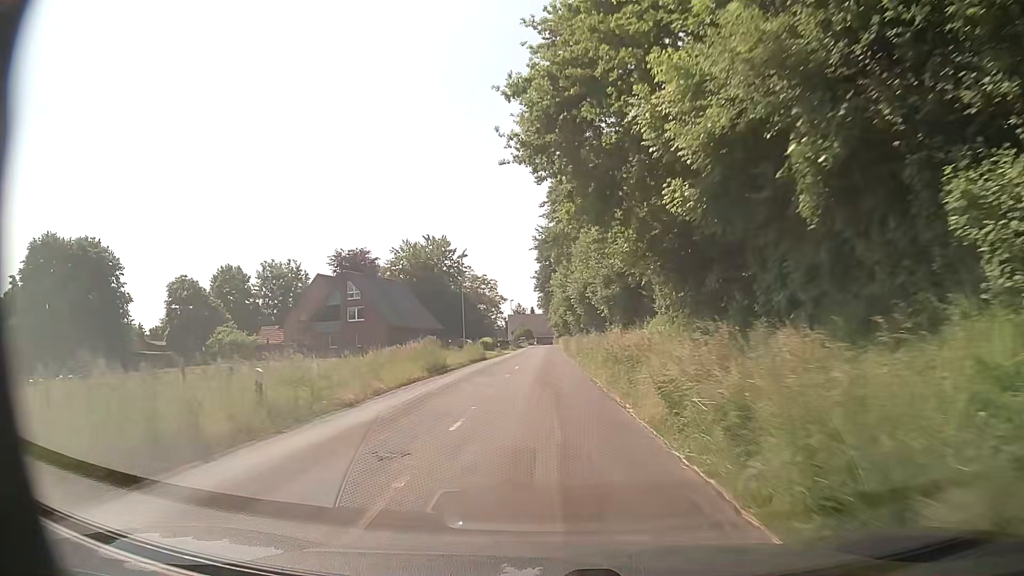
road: secondary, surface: asphalt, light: Day
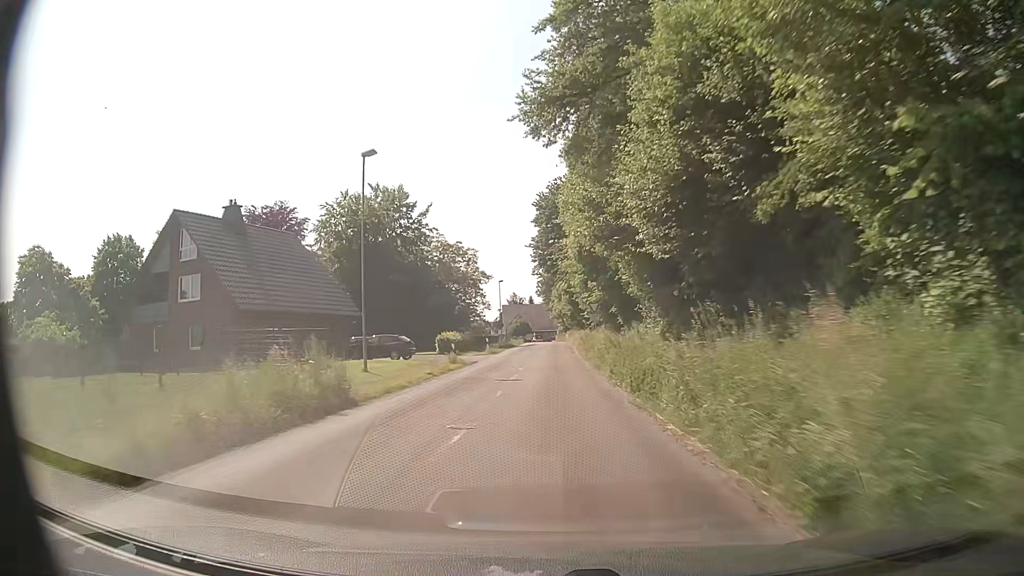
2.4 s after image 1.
(-0.3, +32.8) m; 0°
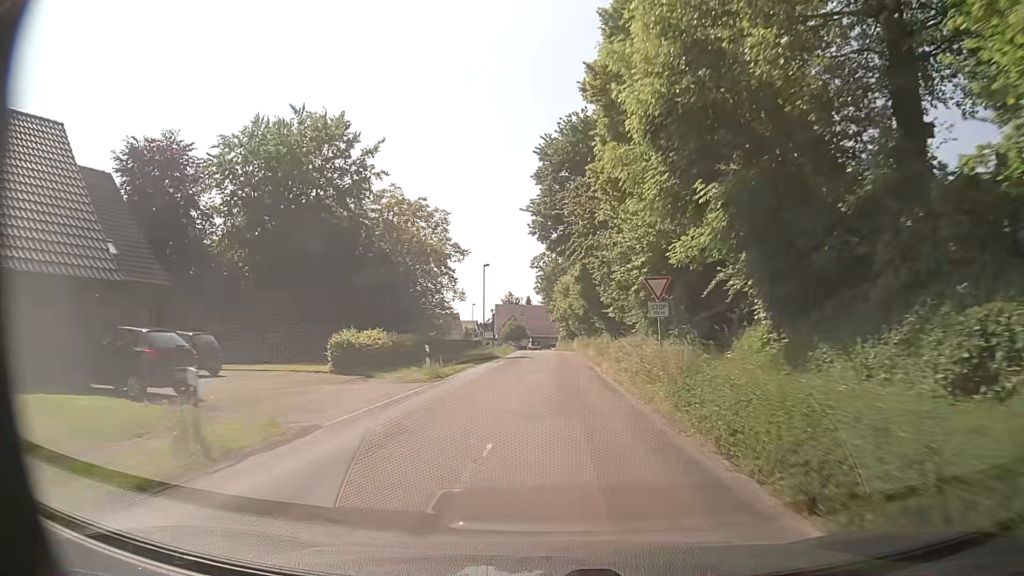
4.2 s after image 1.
(-0.3, +24.8) m; 0°
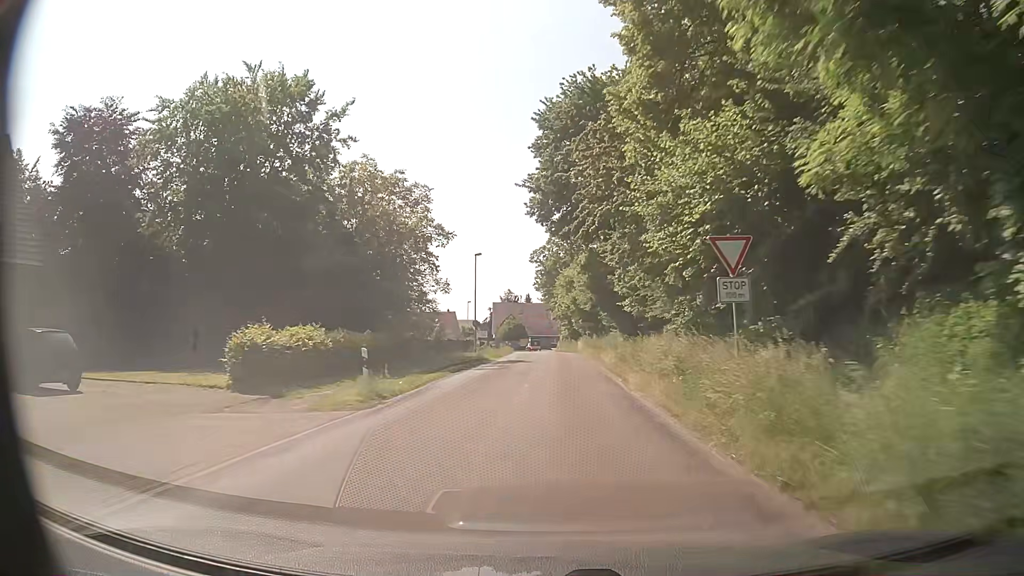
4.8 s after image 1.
(+0.1, +8.3) m; +1°
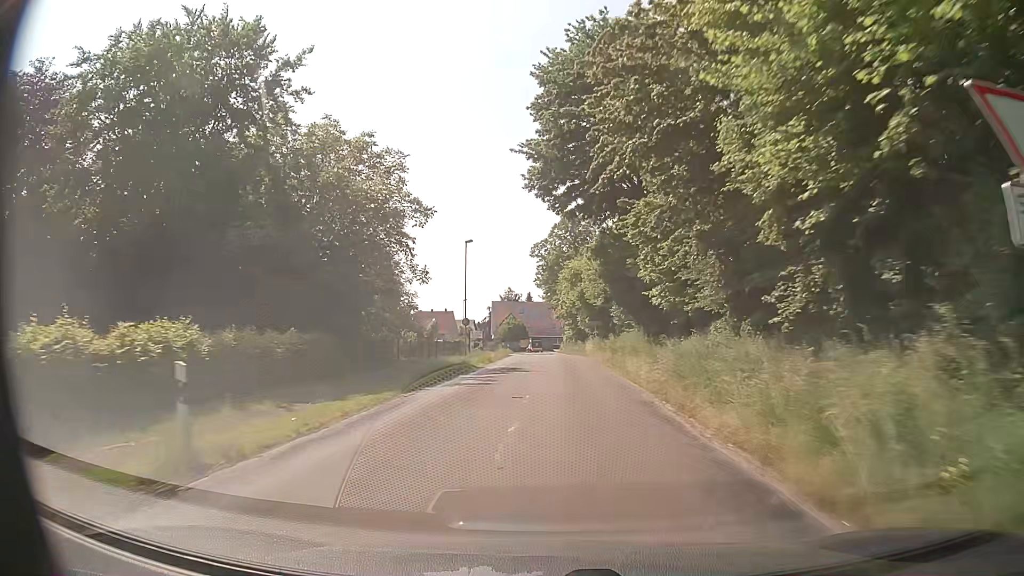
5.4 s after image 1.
(0.0, +8.3) m; 0°
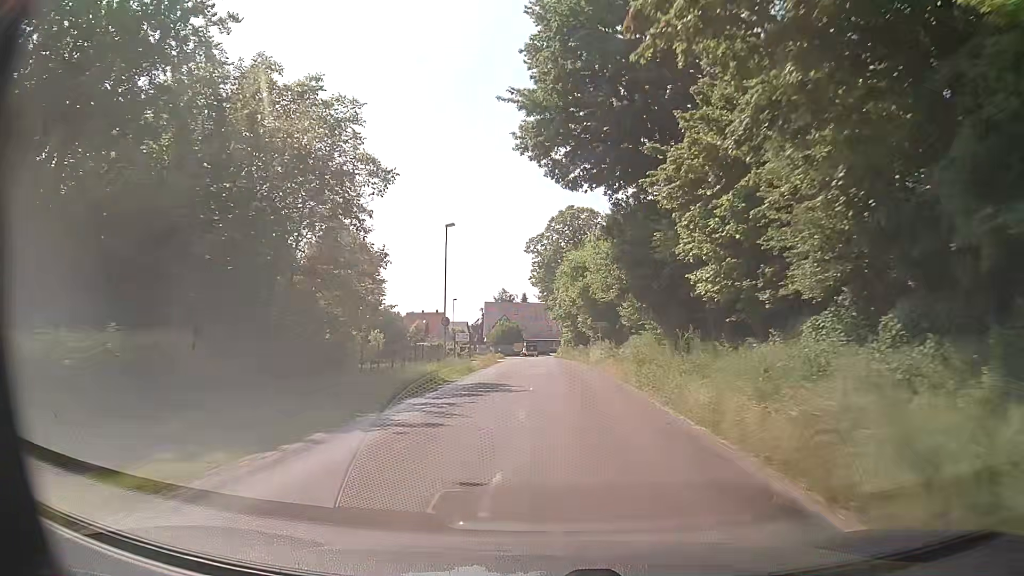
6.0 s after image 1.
(-0.1, +8.3) m; 0°
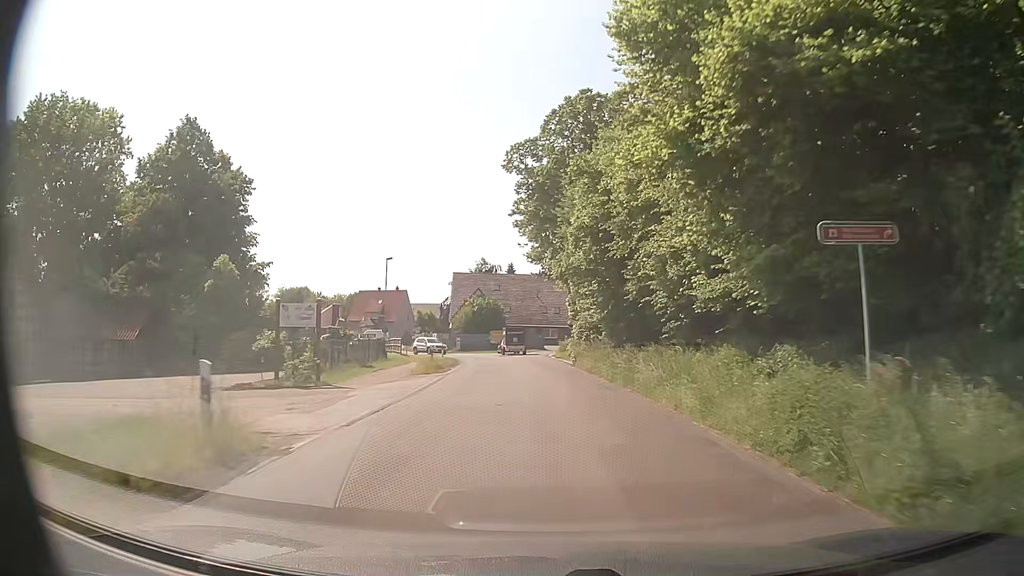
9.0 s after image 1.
(-0.2, +40.3) m; +1°
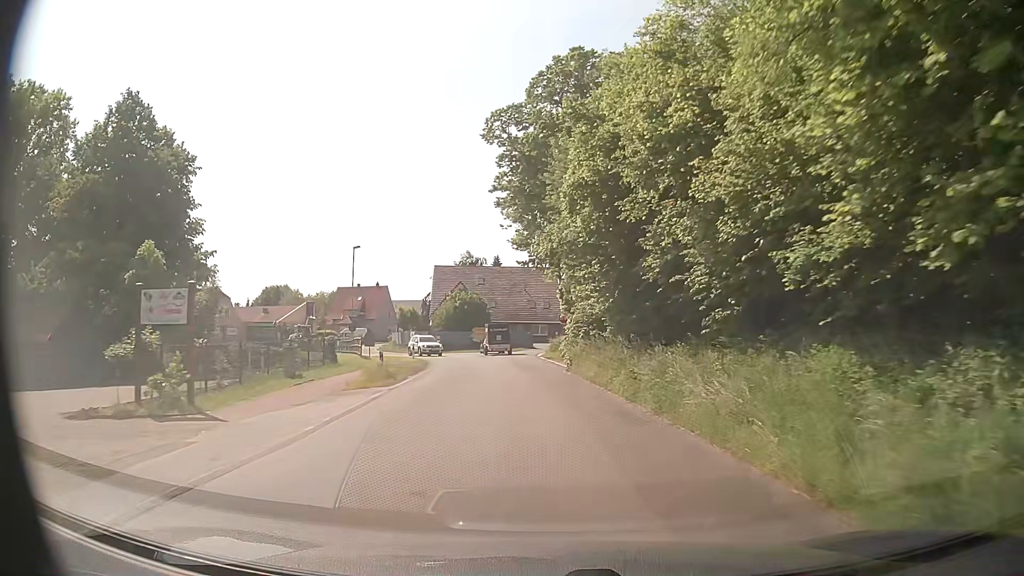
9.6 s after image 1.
(0.0, +7.3) m; +1°
(0, +10) (0, +20) (-1, +30) (-1, +40) (-2, +50) (-2, +60) (-10, +66) (-18, +72) (-23, +80) (-23, +90) m
